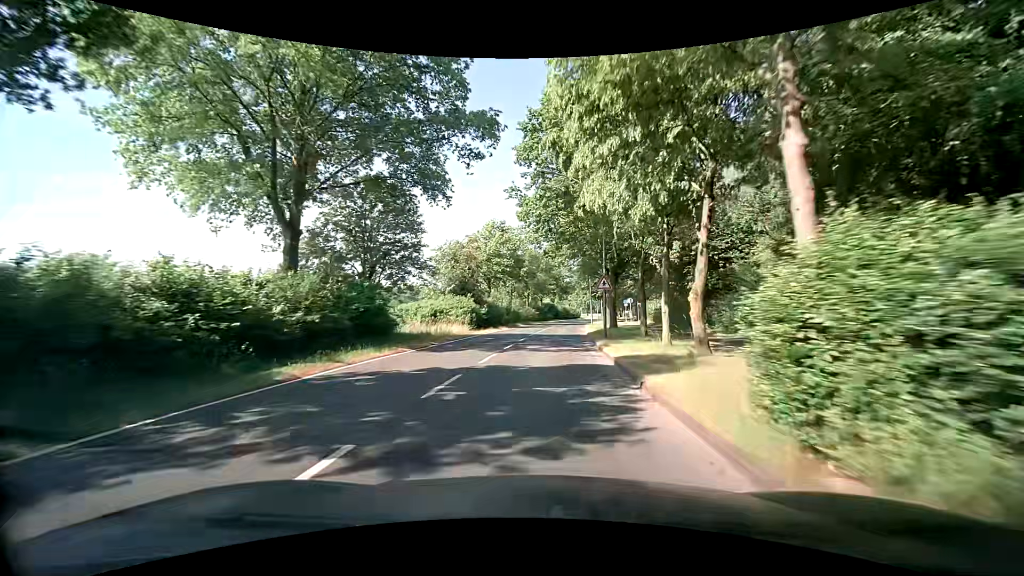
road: tertiary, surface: asphalt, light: Day
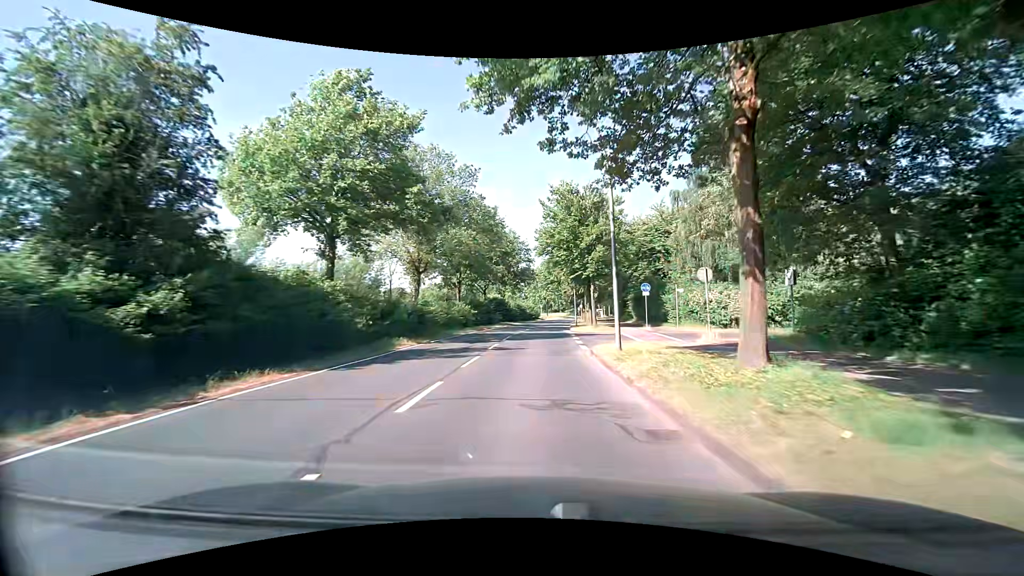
(+1.9, +36.3) m; +6°
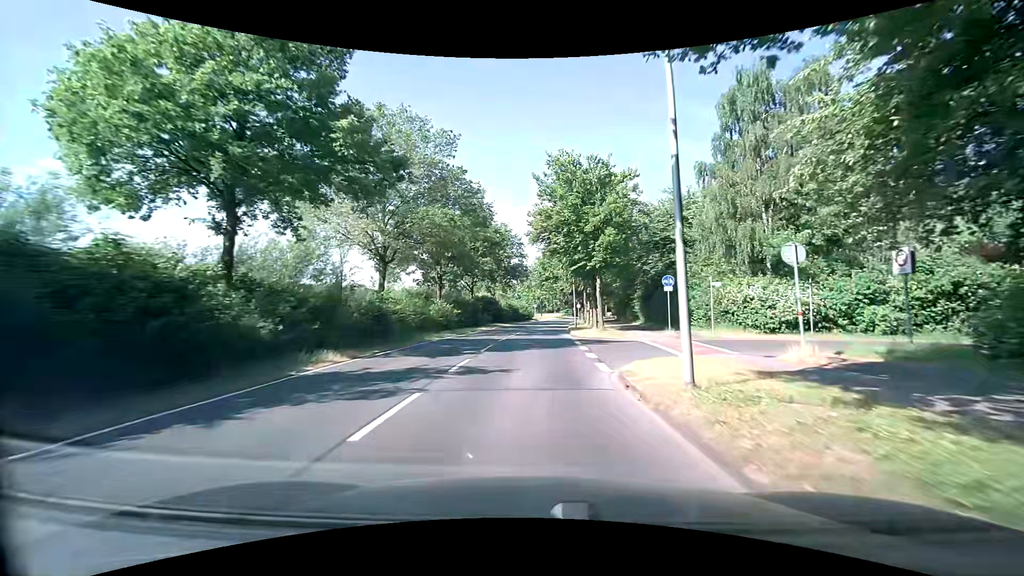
(0.0, +7.3) m; +1°
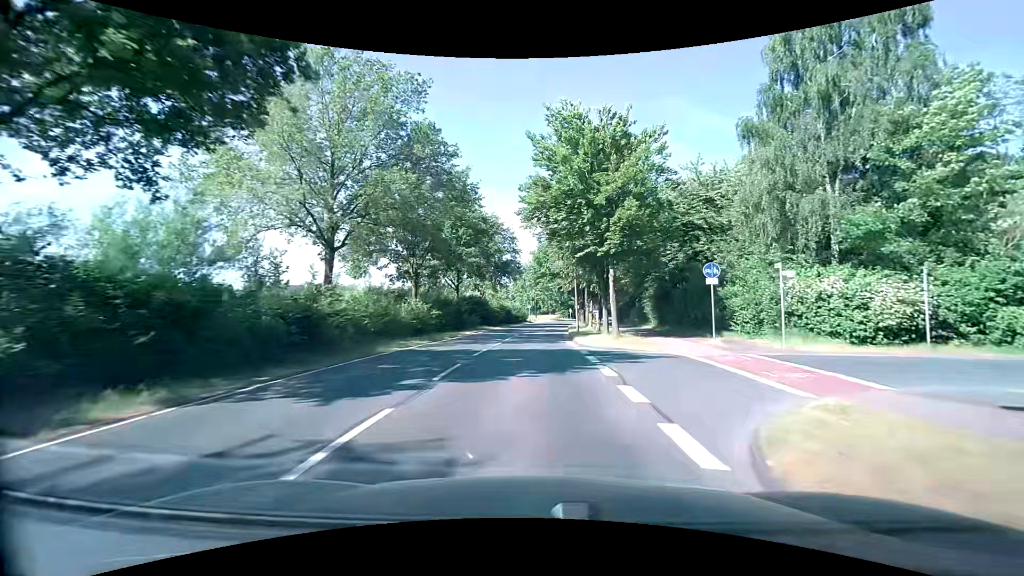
(0.0, +7.4) m; +1°
(0, +10) (0, +20) (0, +30) (+1, +40) (+1, +50) (+2, +60) (+3, +70) (+4, +80) (+5, +90) (+6, +100) m
